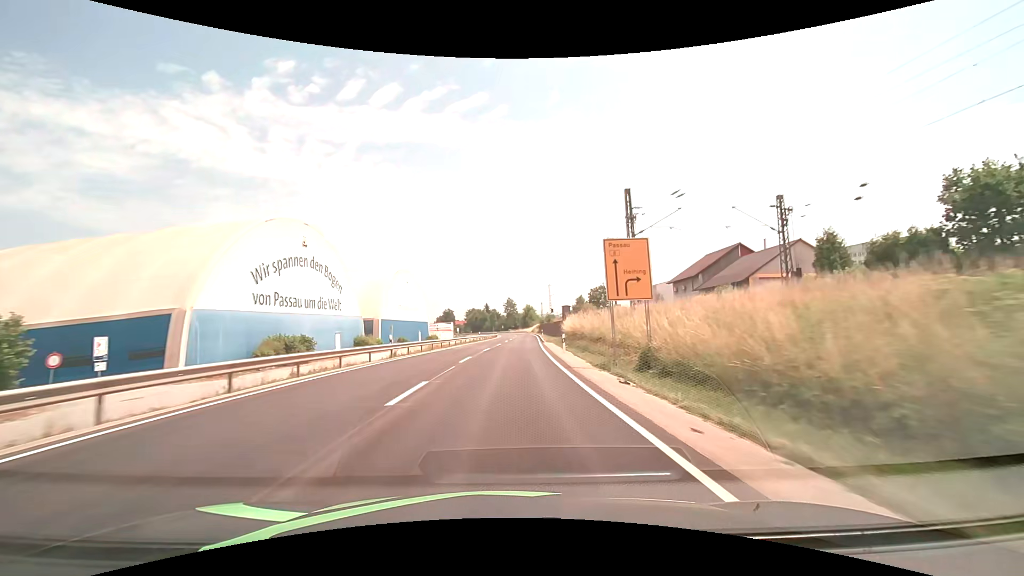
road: primary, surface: asphalt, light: Day
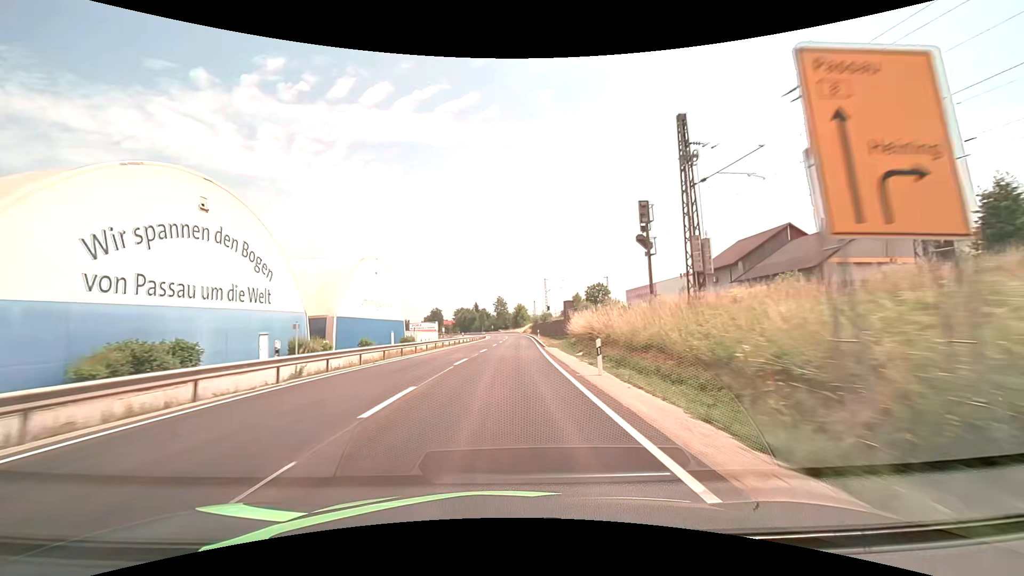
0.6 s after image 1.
(+0.1, +13.1) m; +1°
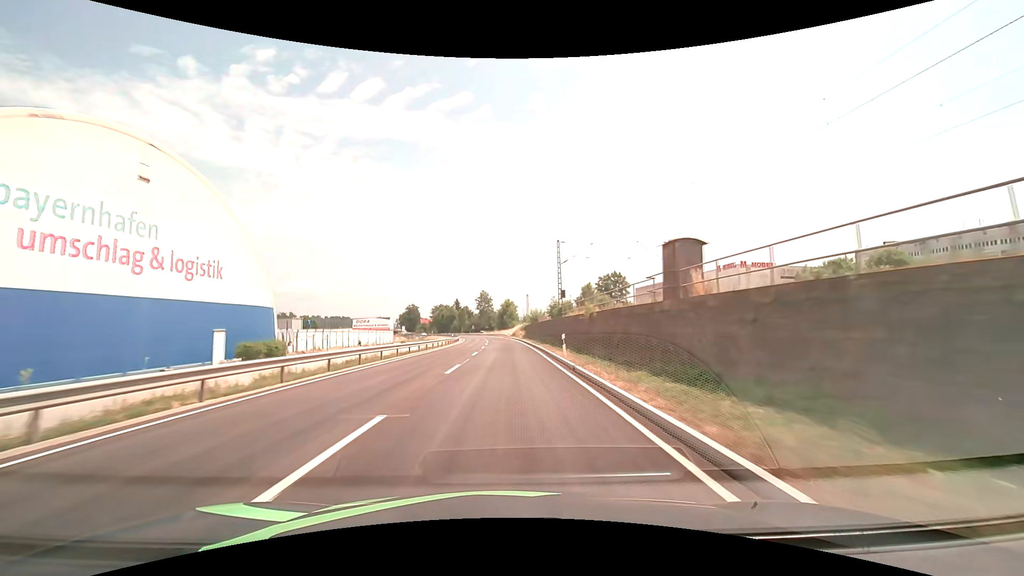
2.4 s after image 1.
(+0.6, +40.1) m; +2°
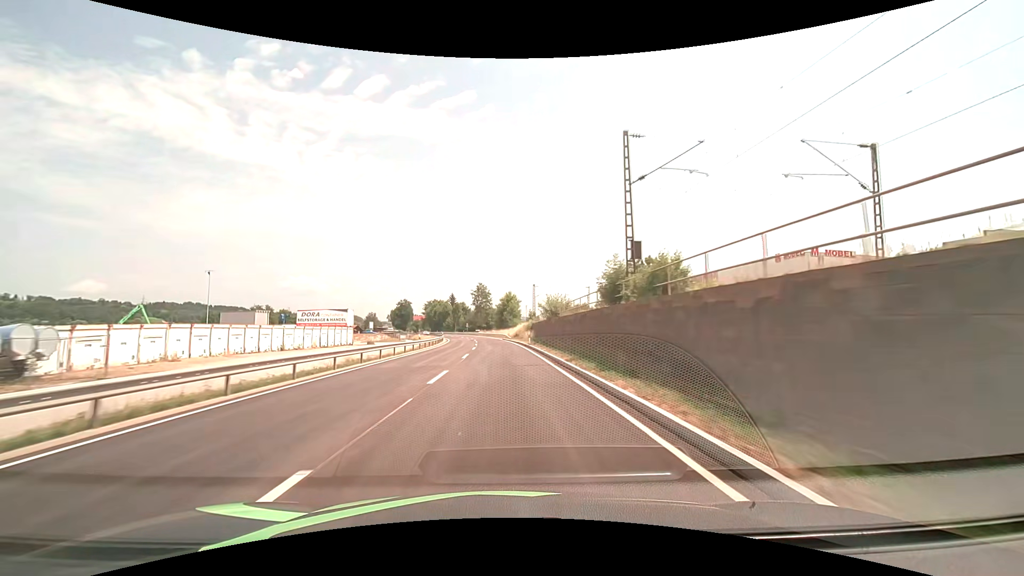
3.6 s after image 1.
(+0.1, +27.1) m; 0°
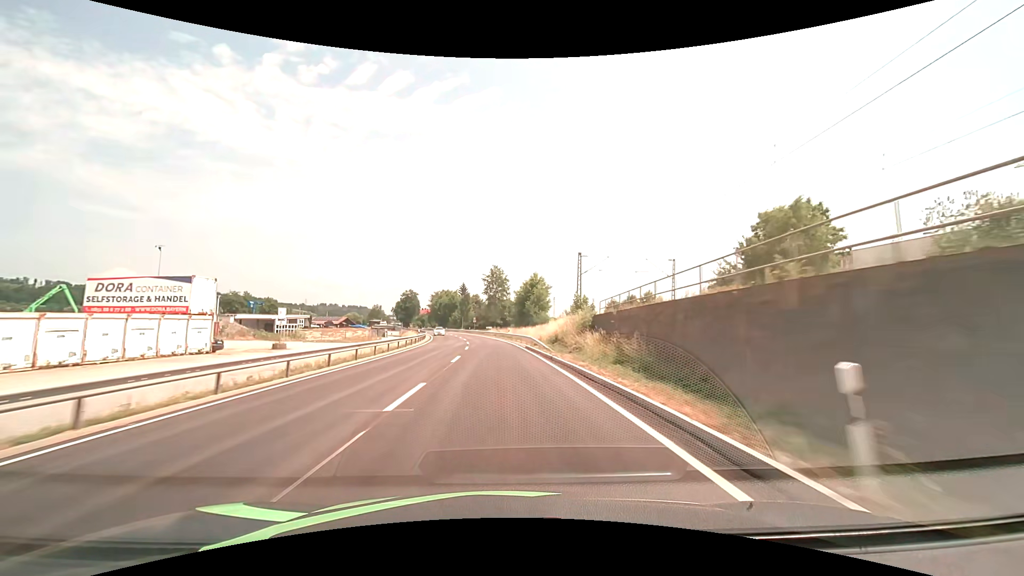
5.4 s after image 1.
(-0.7, +40.8) m; -2°
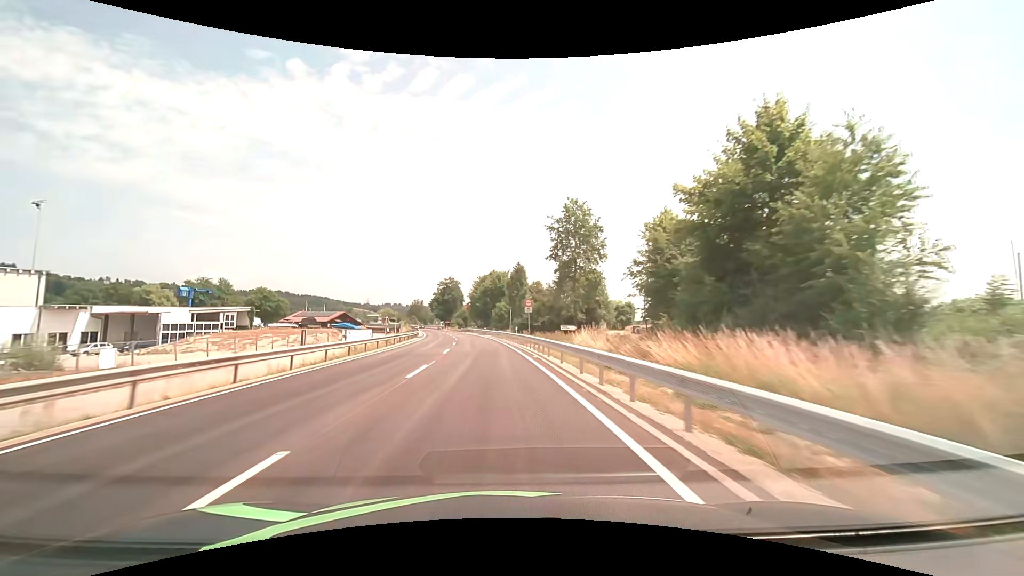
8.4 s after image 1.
(-3.3, +66.9) m; -7°
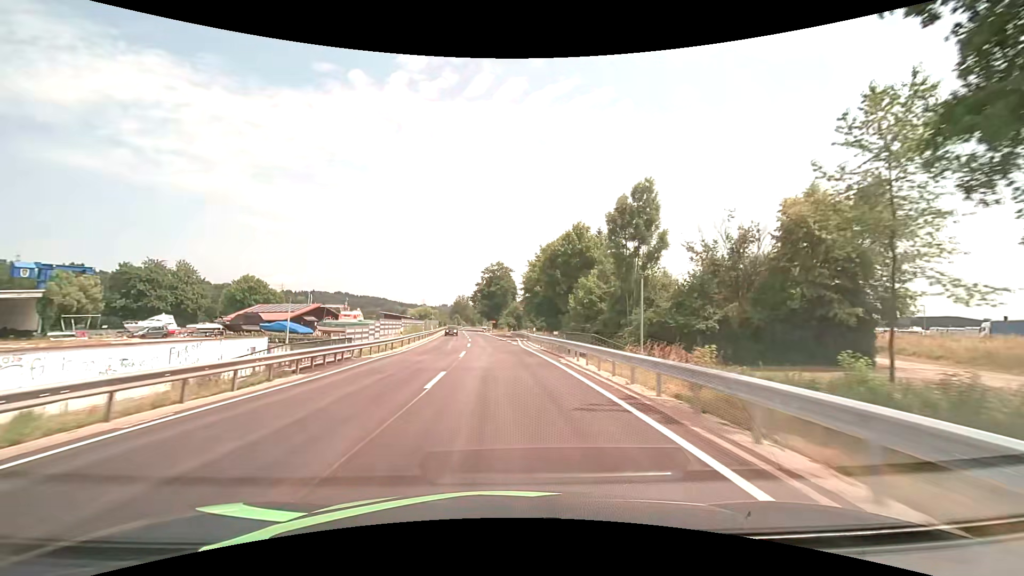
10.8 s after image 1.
(-3.1, +49.9) m; -7°
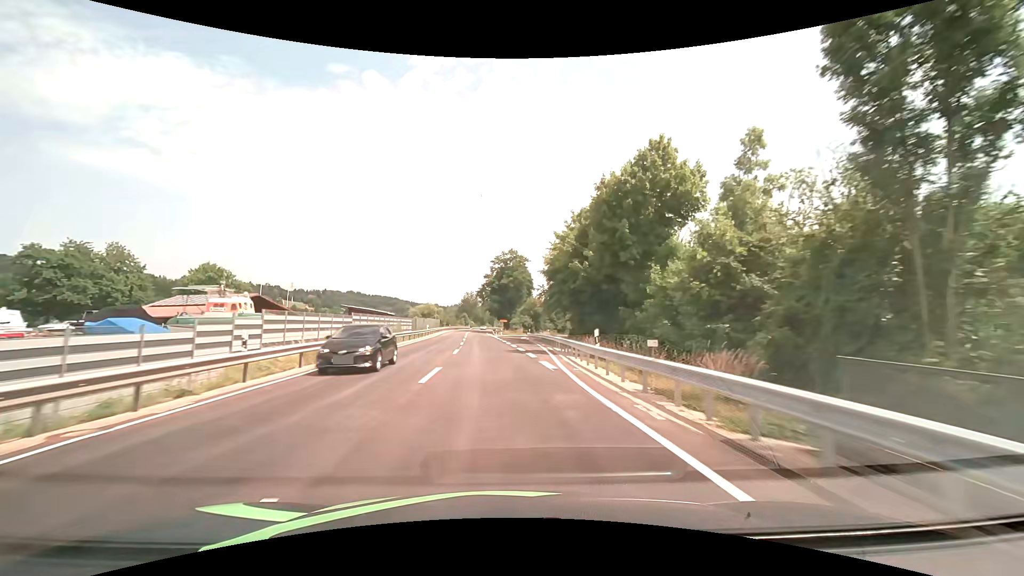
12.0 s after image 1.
(-0.3, +23.4) m; -1°
